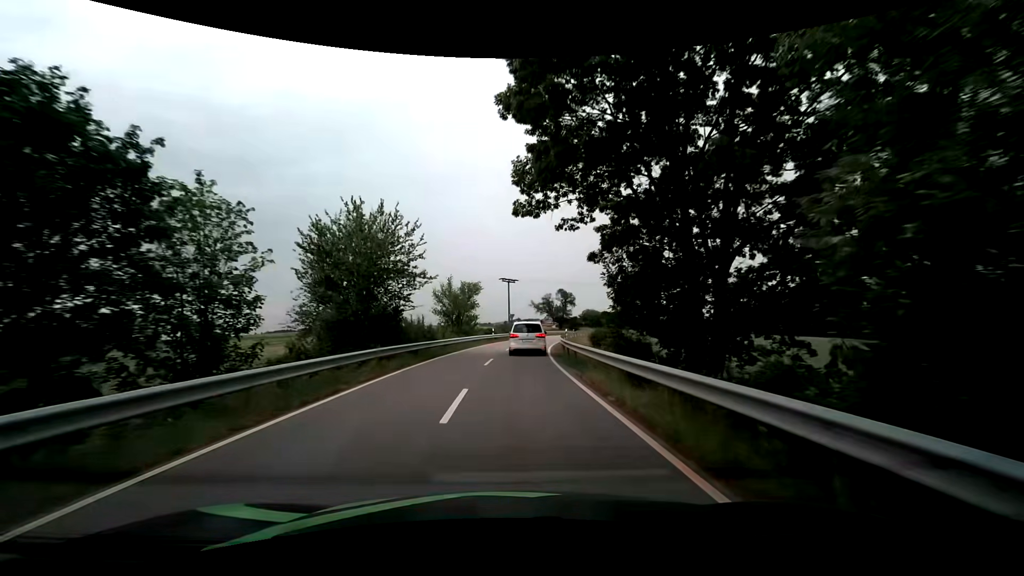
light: Day
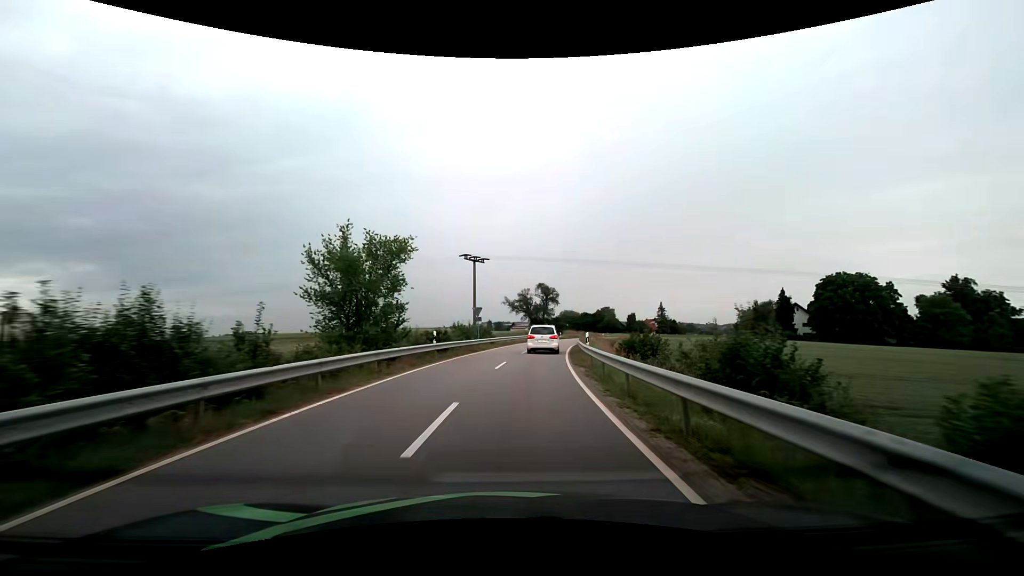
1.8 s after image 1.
(+0.6, +25.3) m; +4°
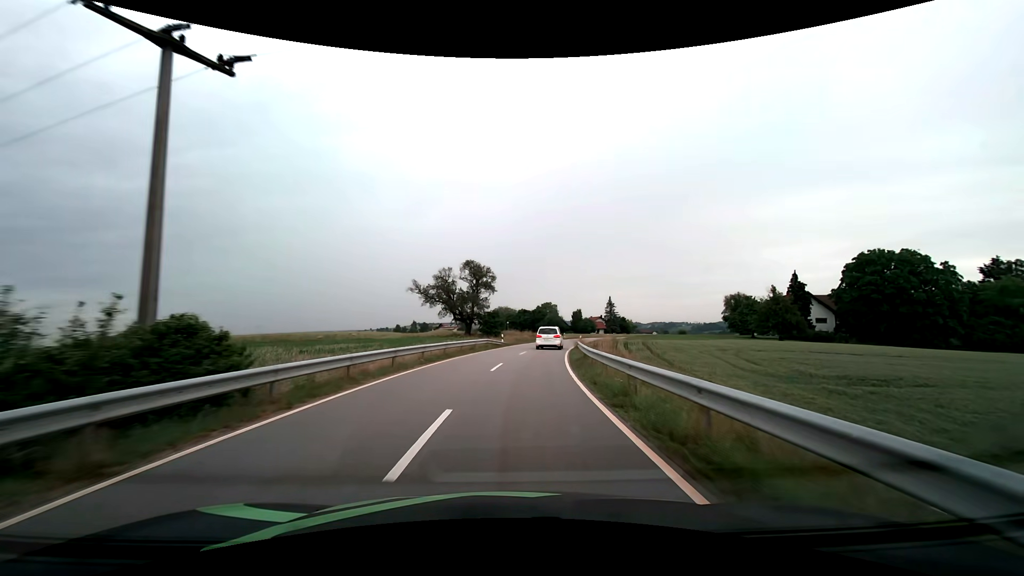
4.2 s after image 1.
(+2.3, +37.5) m; +7°
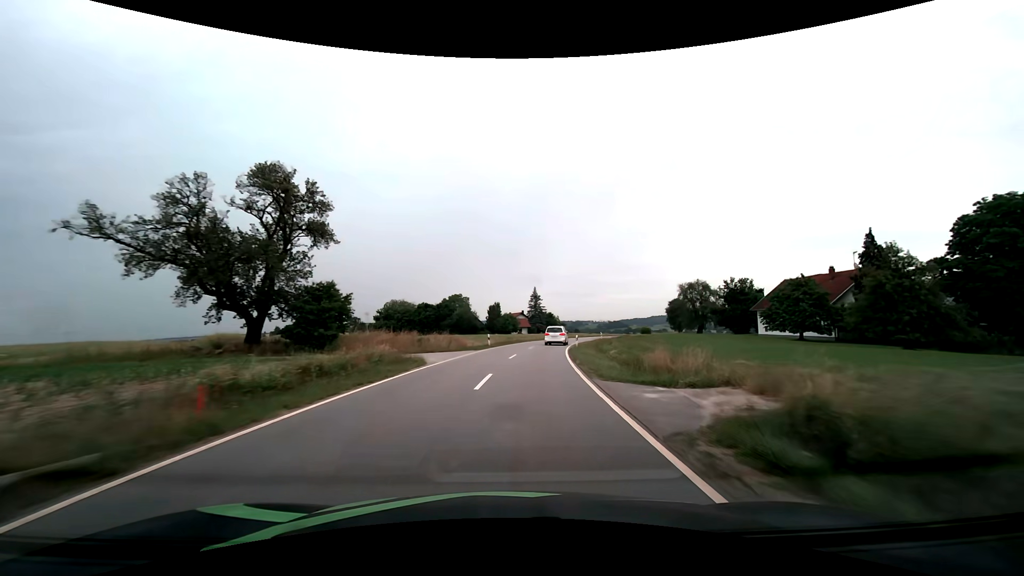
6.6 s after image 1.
(+3.3, +42.2) m; +10°
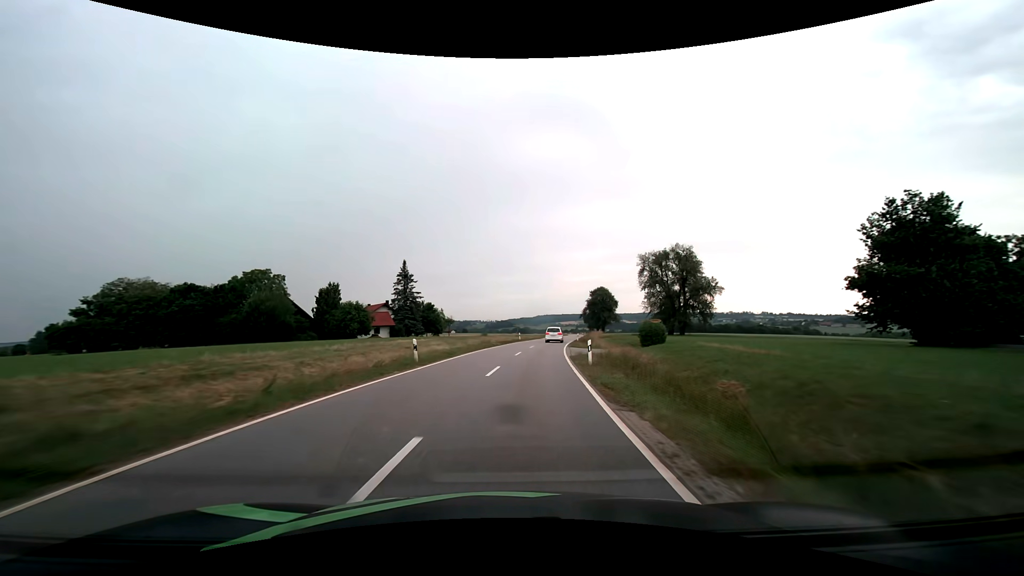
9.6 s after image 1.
(+6.4, +57.3) m; +13°
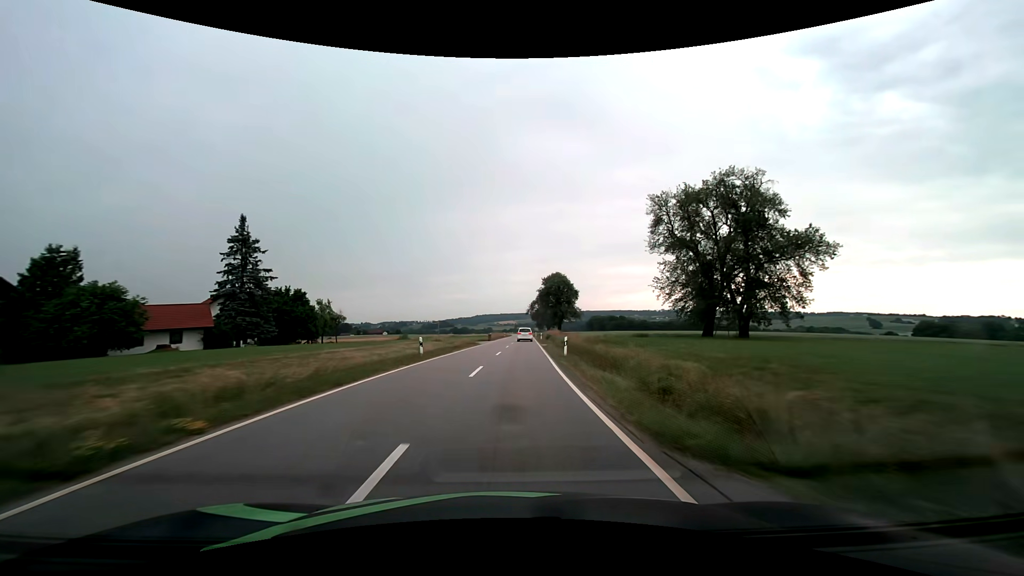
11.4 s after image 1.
(+2.8, +36.8) m; +7°
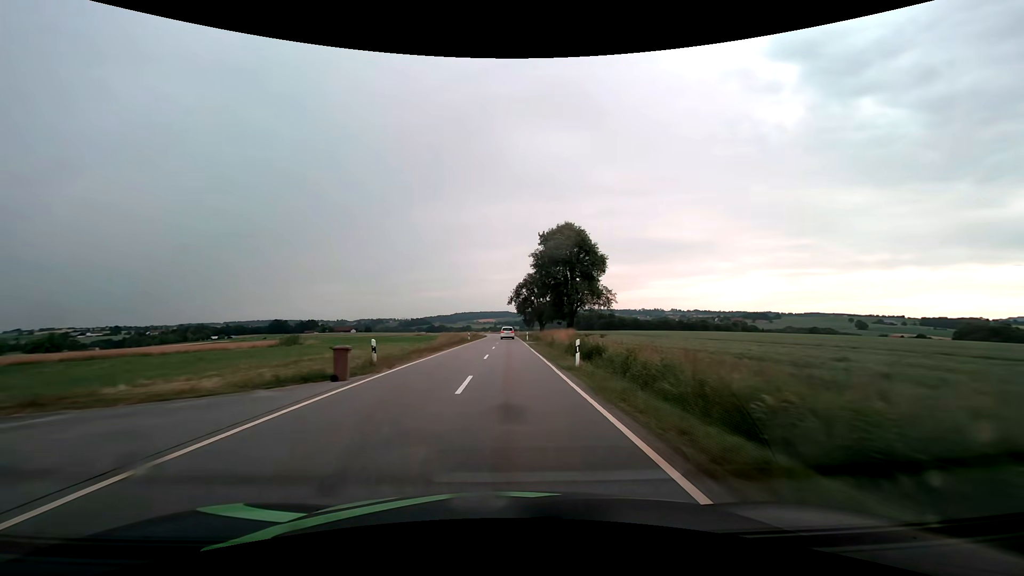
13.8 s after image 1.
(+1.6, +52.8) m; +3°
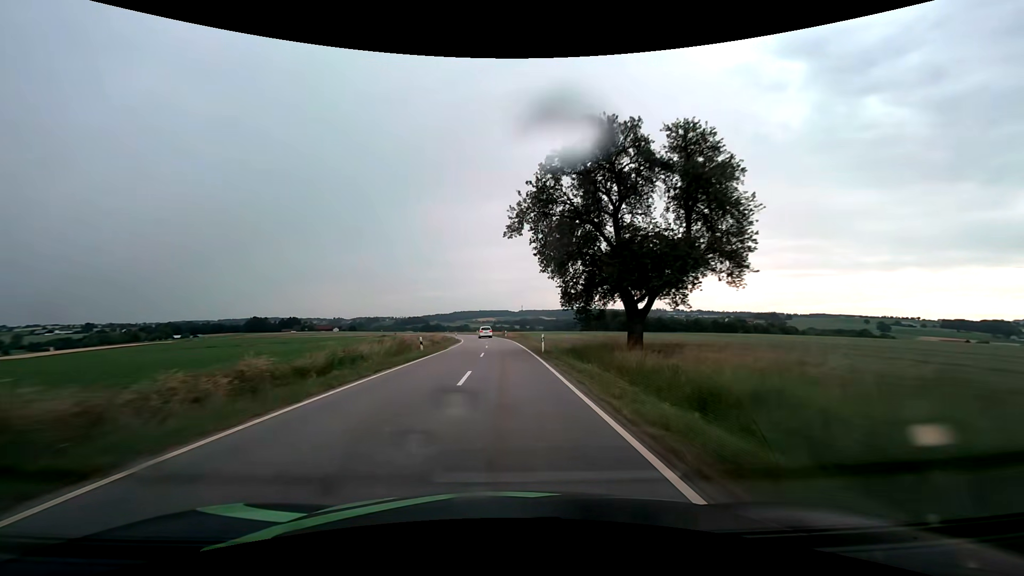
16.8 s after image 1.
(0.0, +71.9) m; 0°
(0, +10) (0, +20) (0, +30) (-1, +40) (-1, +50) (-2, +60) (-2, +70) (-4, +80) (-5, +90) (-7, +100) m
